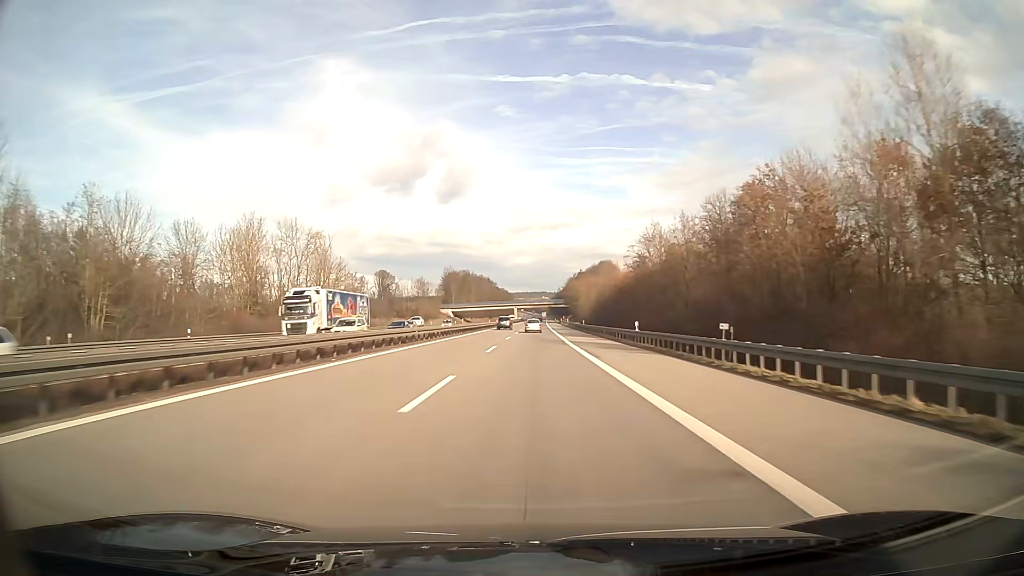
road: motorway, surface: asphalt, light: Day
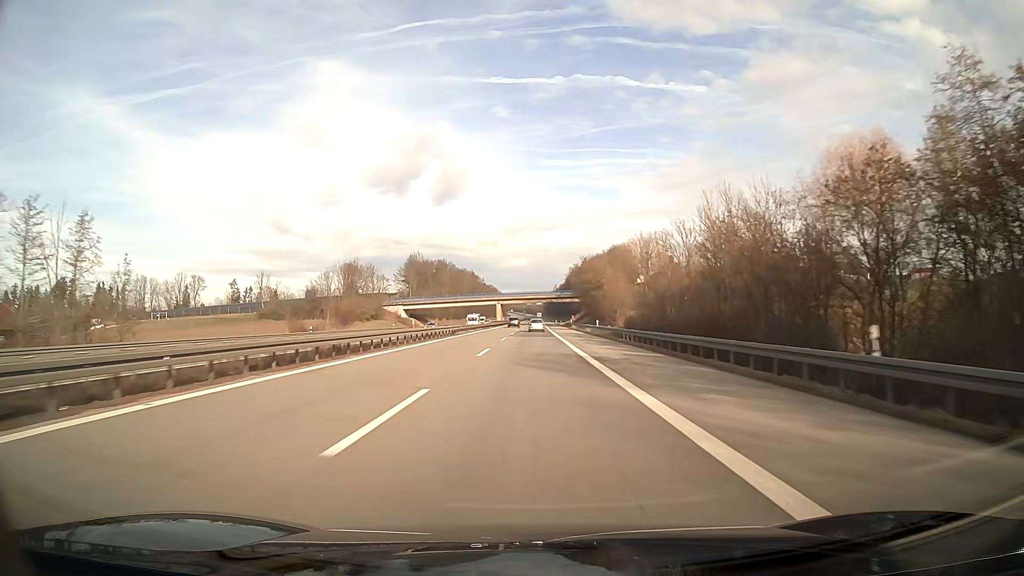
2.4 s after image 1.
(+0.4, +76.0) m; +1°
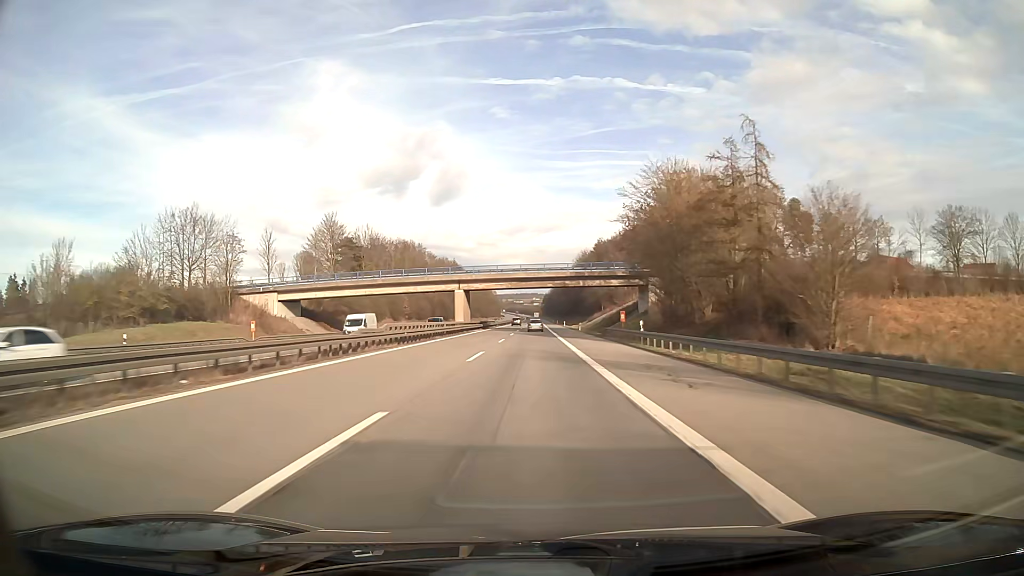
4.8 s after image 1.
(+0.2, +76.0) m; 0°
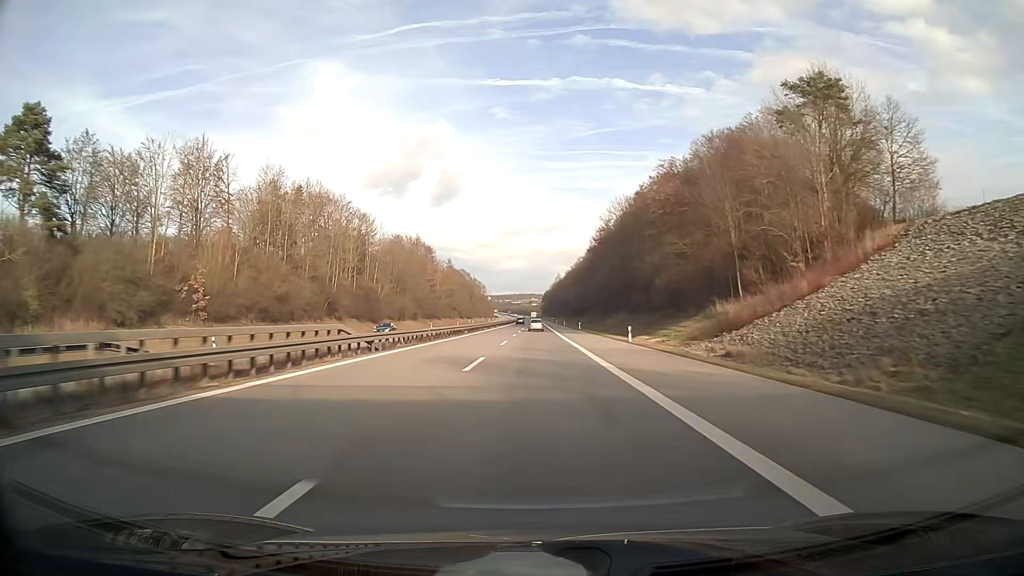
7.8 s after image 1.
(0.0, +95.0) m; 0°
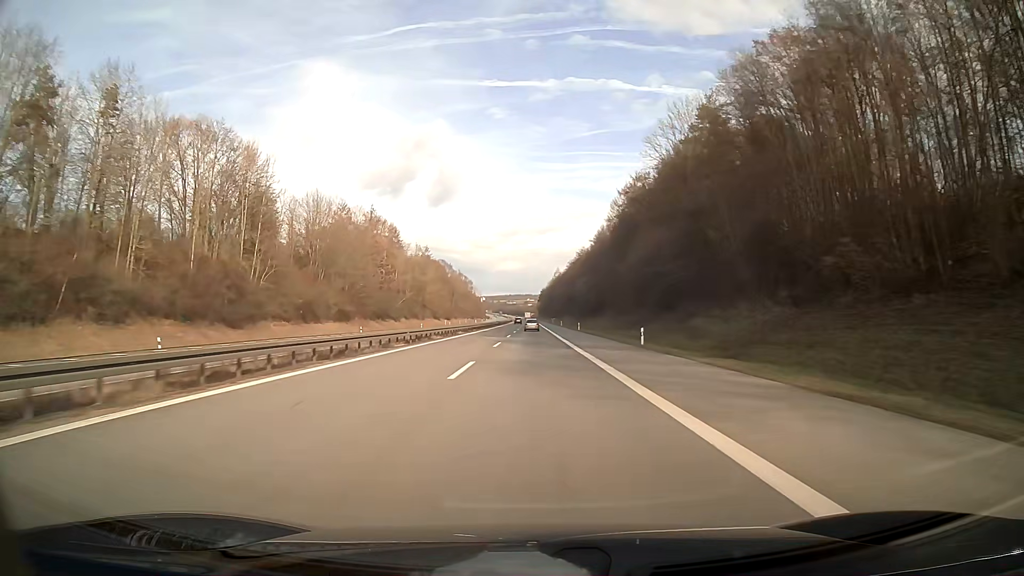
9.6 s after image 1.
(+0.3, +57.0) m; 0°
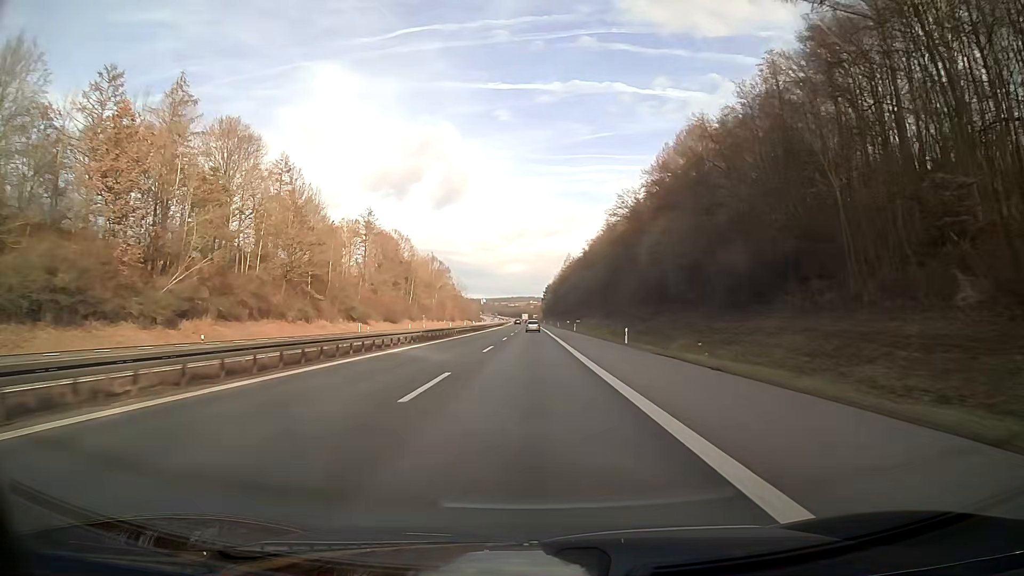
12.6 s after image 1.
(0.0, +95.0) m; 0°
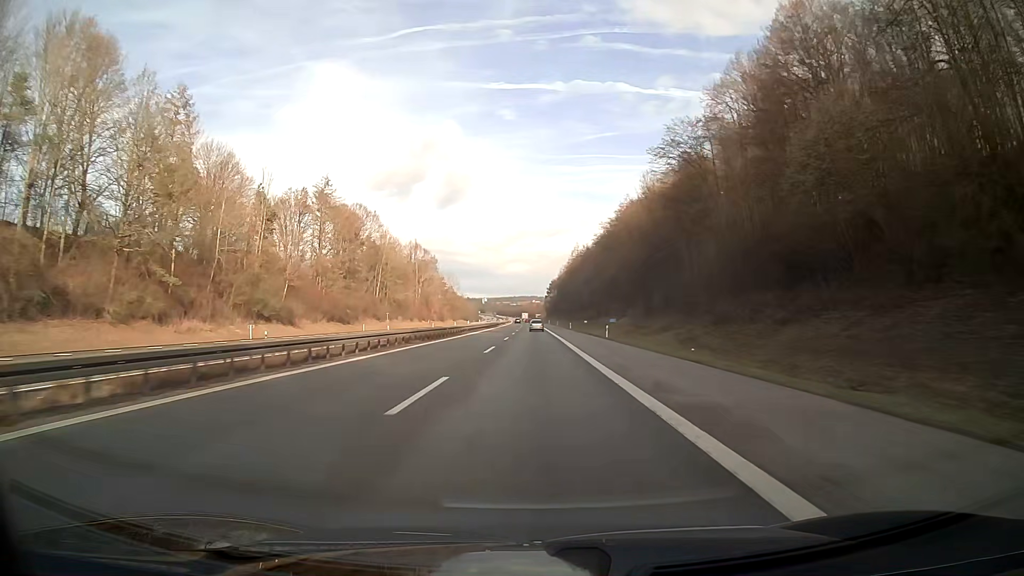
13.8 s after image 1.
(-0.1, +38.0) m; 0°
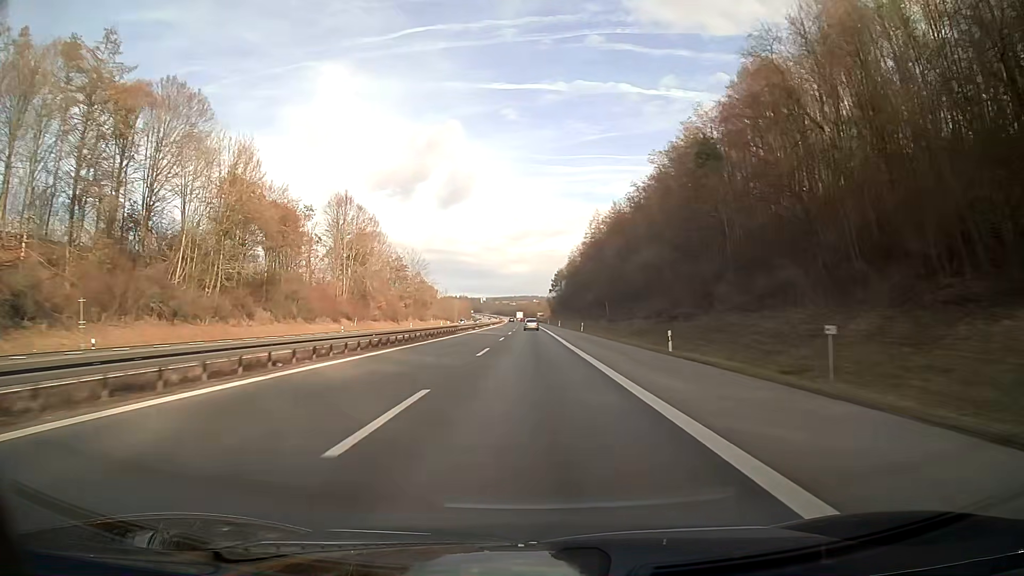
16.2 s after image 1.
(-0.1, +76.0) m; 0°
